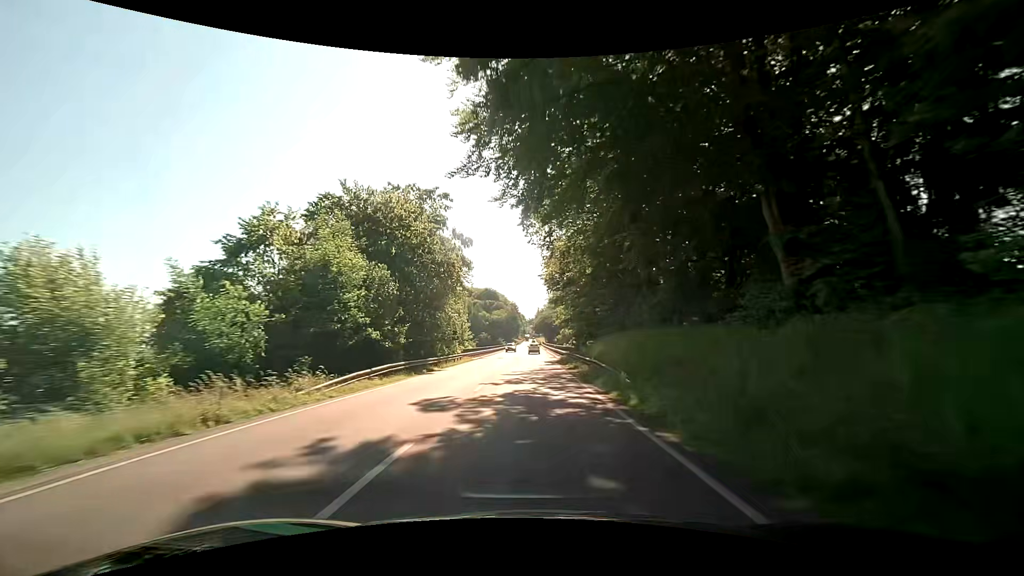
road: primary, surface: asphalt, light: Day
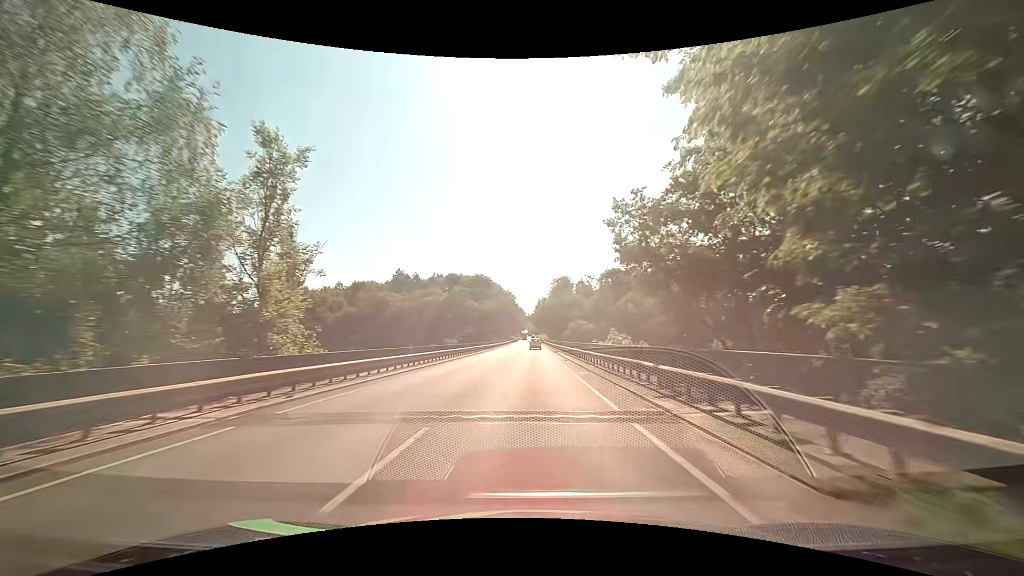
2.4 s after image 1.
(0.0, +46.9) m; 0°
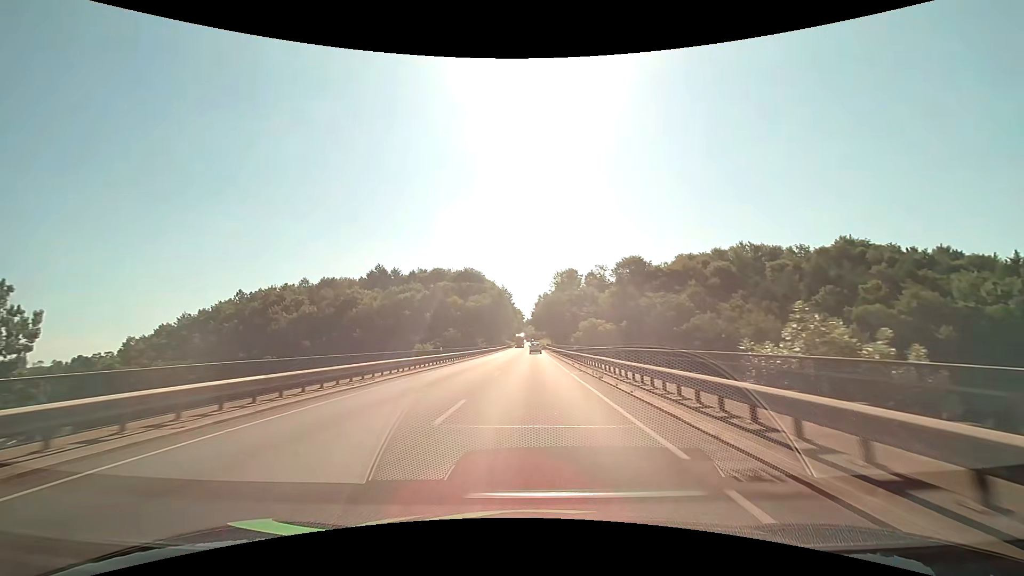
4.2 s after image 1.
(+0.2, +35.6) m; 0°
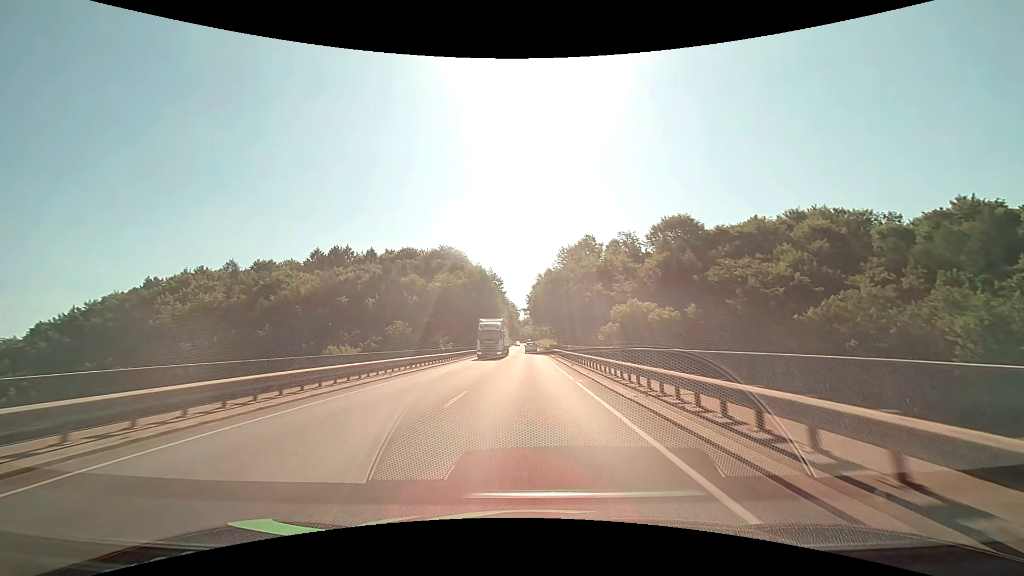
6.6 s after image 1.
(+0.1, +47.6) m; 0°
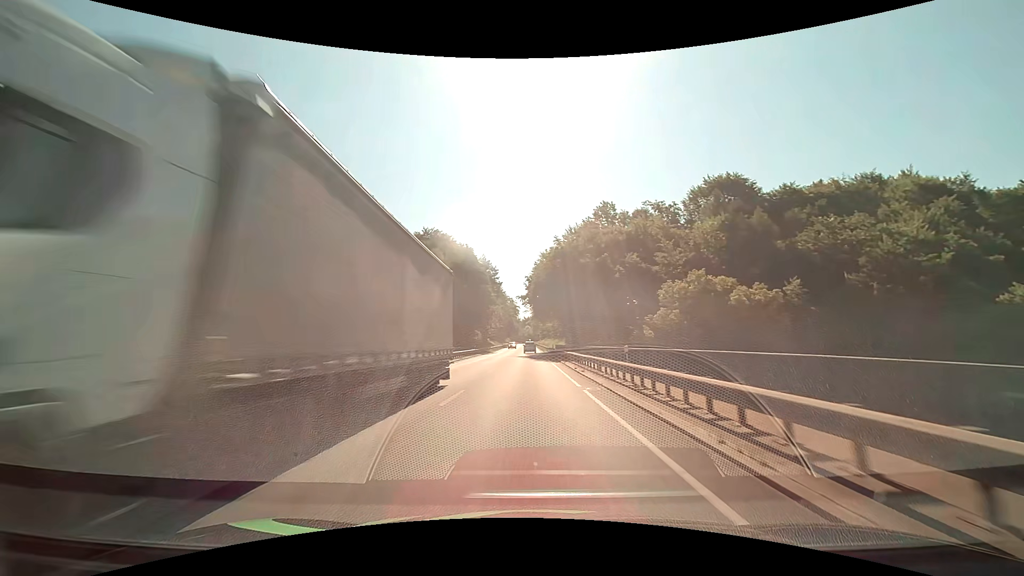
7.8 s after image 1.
(0.0, +23.9) m; 0°
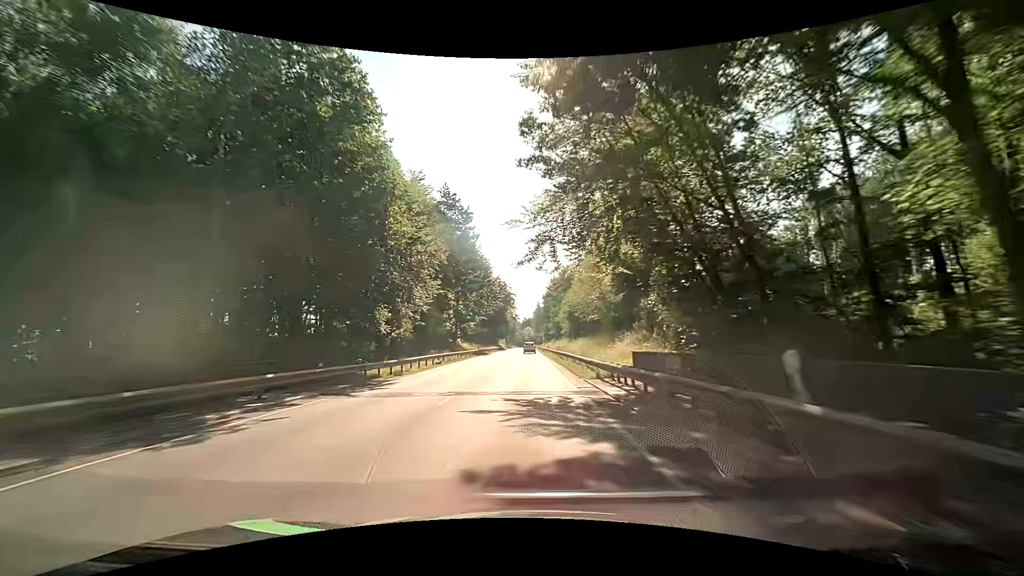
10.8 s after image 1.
(-0.4, +59.7) m; -1°
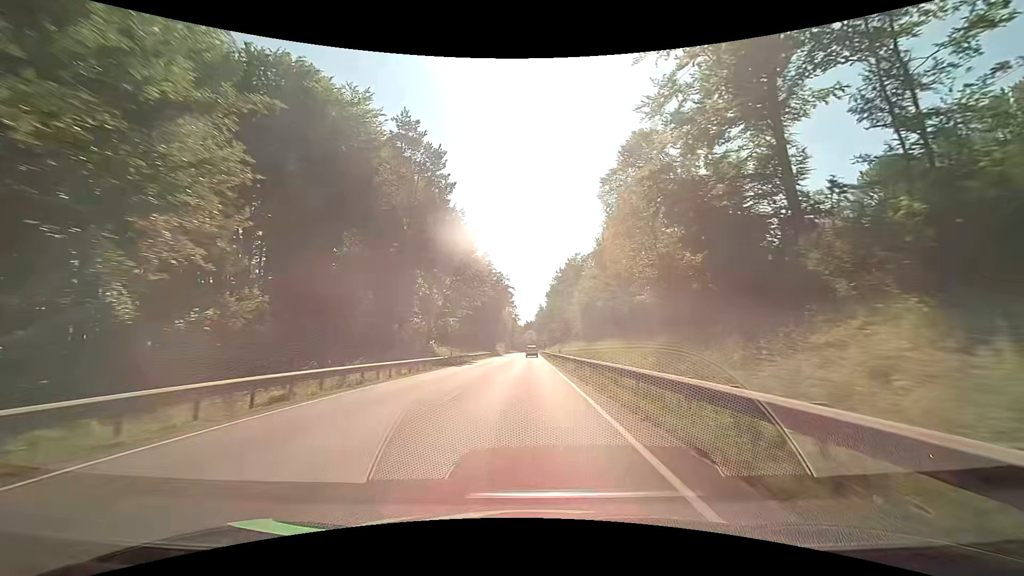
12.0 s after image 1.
(+0.1, +23.8) m; 0°
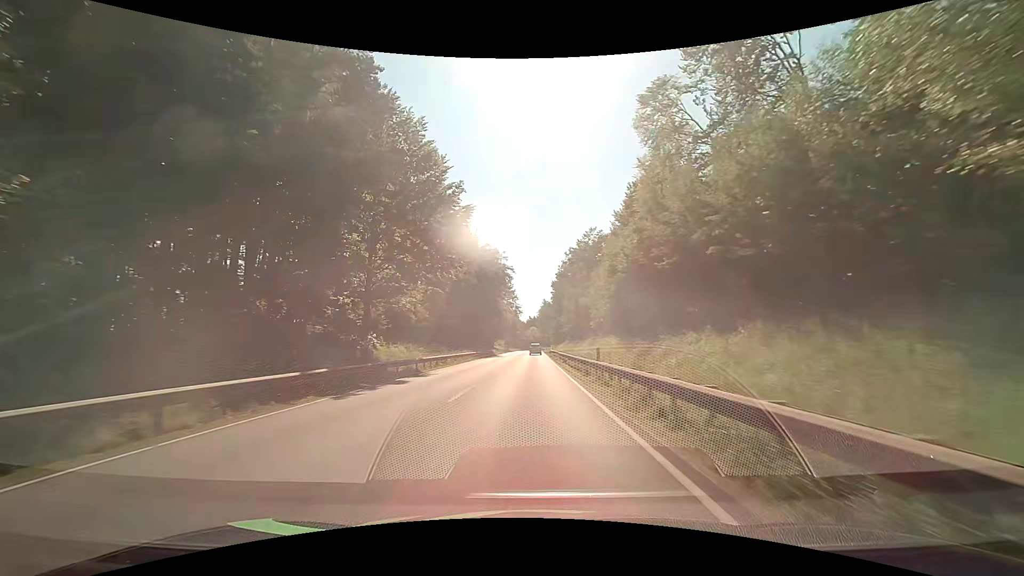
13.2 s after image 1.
(+0.1, +23.7) m; 0°
(0, +10) (0, +20) (0, +30) (0, +40) (0, +50) (0, +60) (0, +70) (0, +80) (0, +90) (0, +100) m
